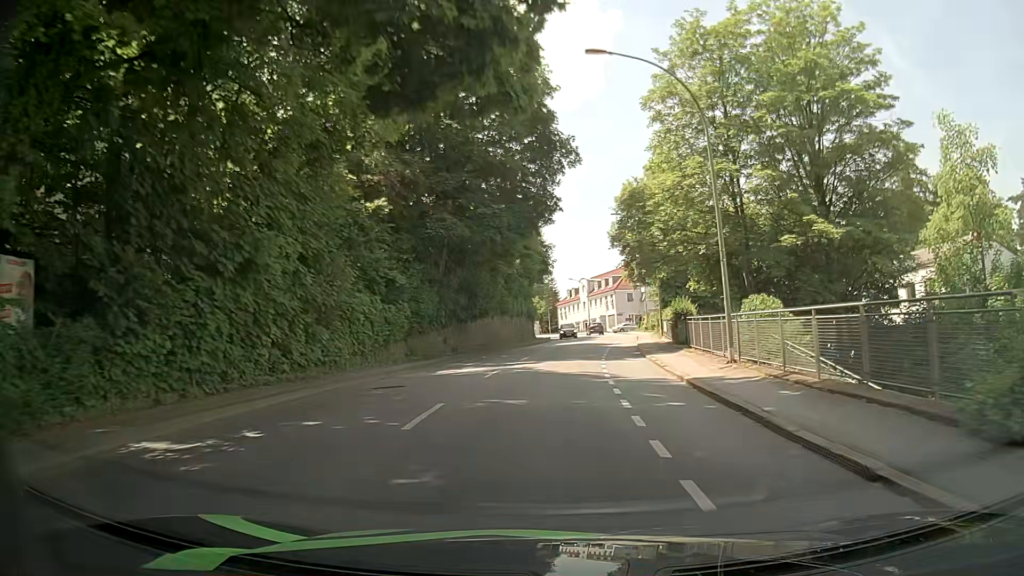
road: tertiary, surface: asphalt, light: Day
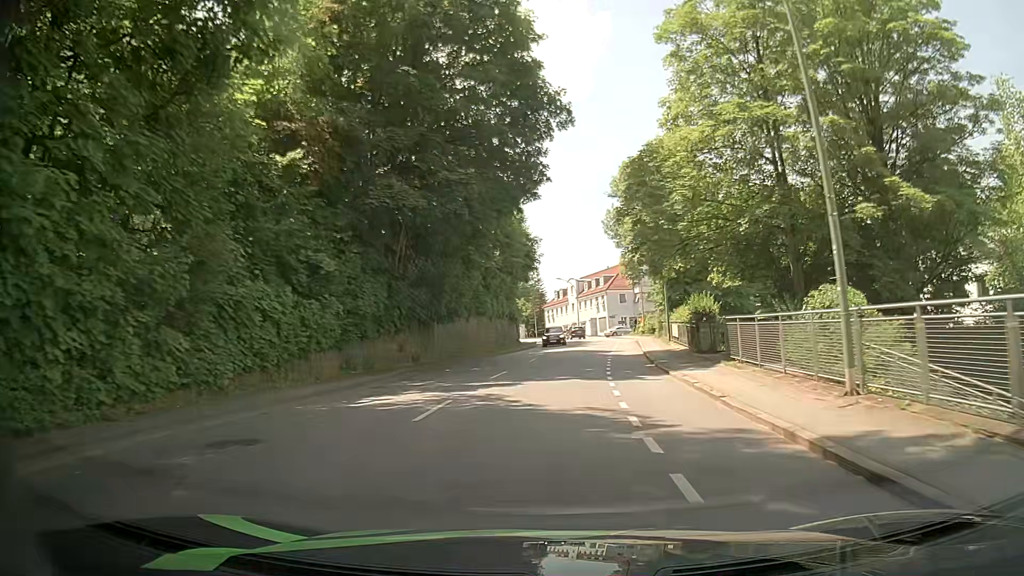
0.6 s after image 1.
(0.0, +7.8) m; +1°
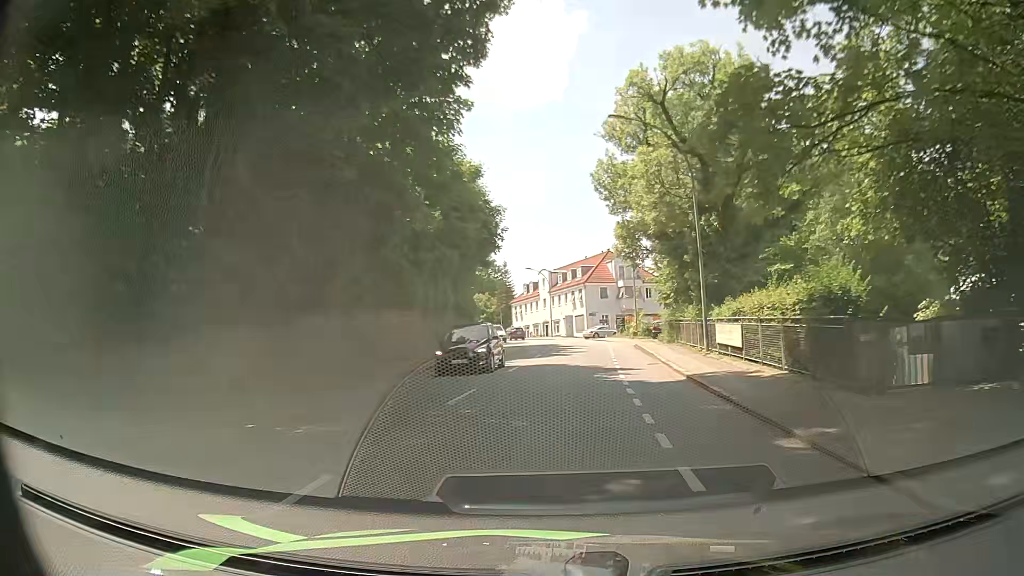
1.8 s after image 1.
(+0.2, +15.7) m; +2°
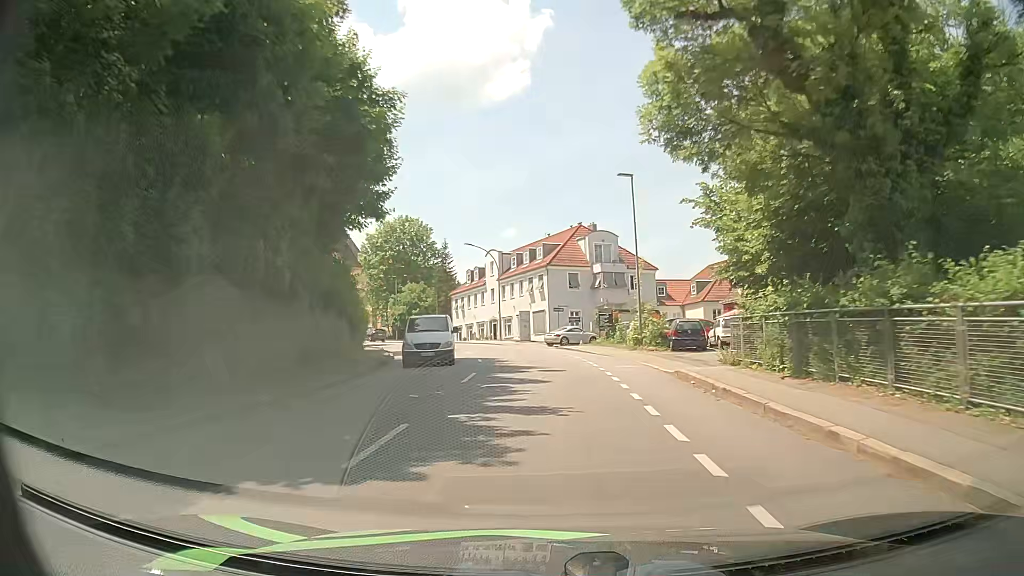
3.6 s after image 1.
(+0.8, +23.7) m; +3°
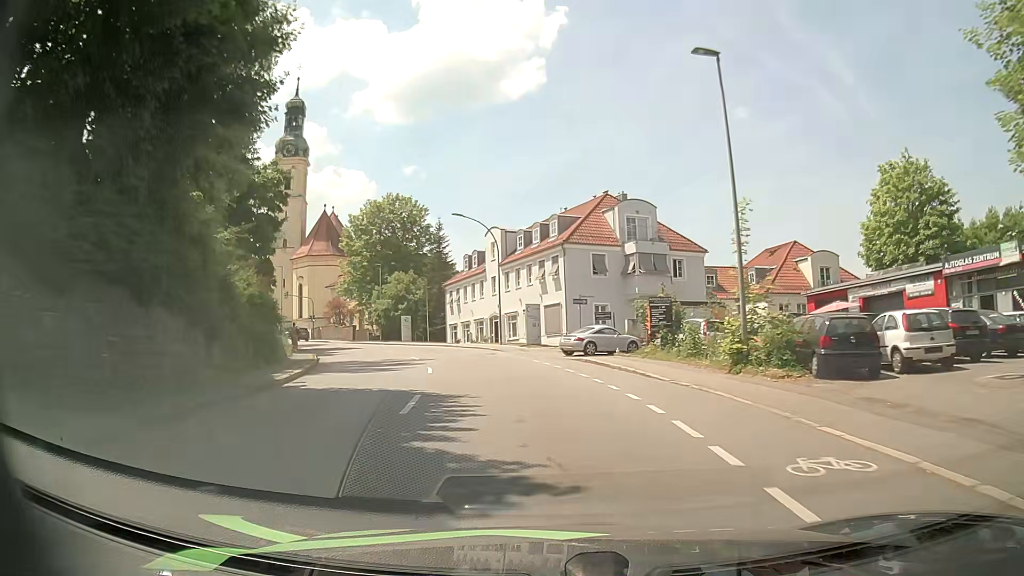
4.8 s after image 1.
(0.0, +15.3) m; -1°
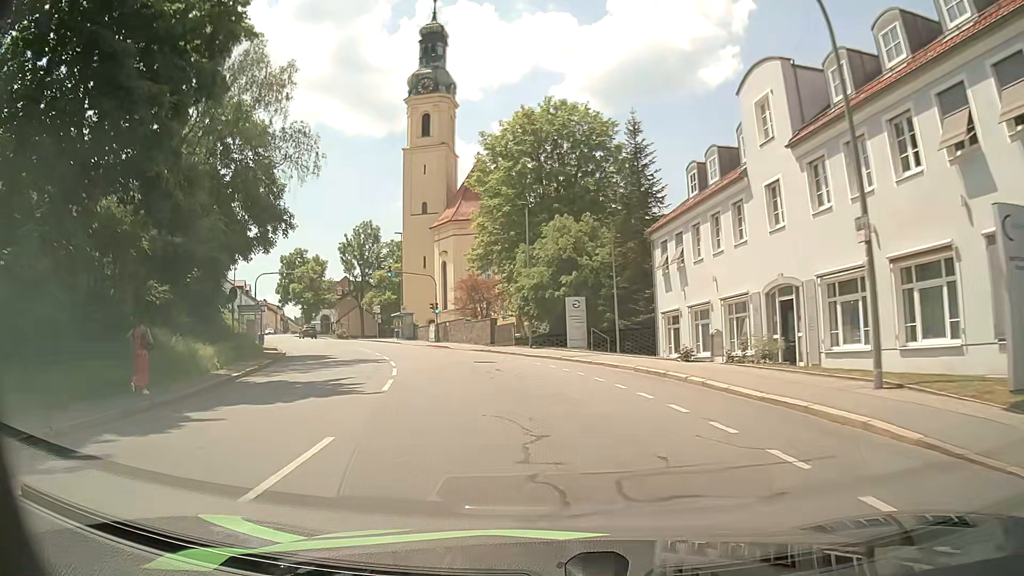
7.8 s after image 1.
(-4.3, +33.9) m; -17°
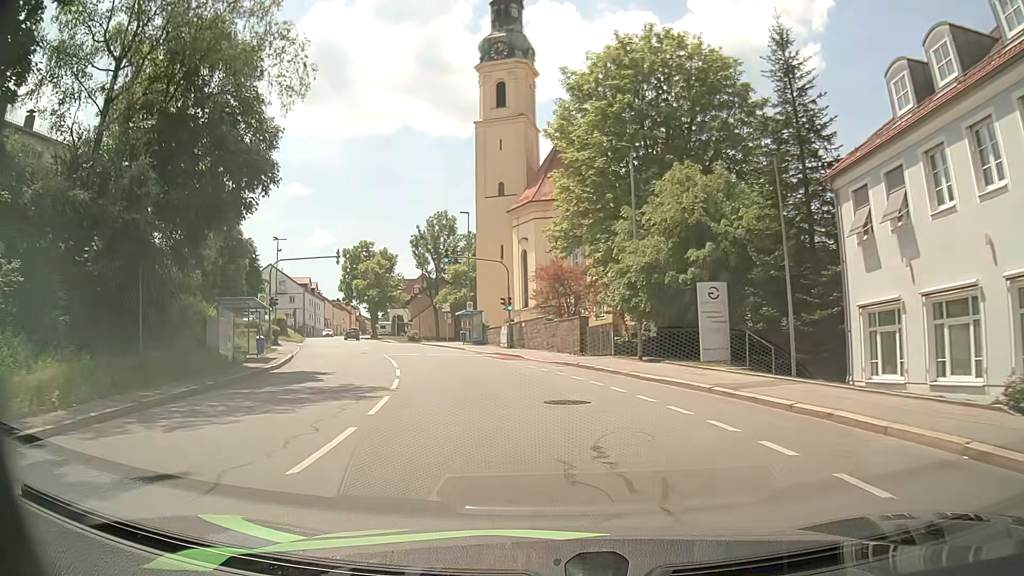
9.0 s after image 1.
(-0.9, +12.6) m; -7°
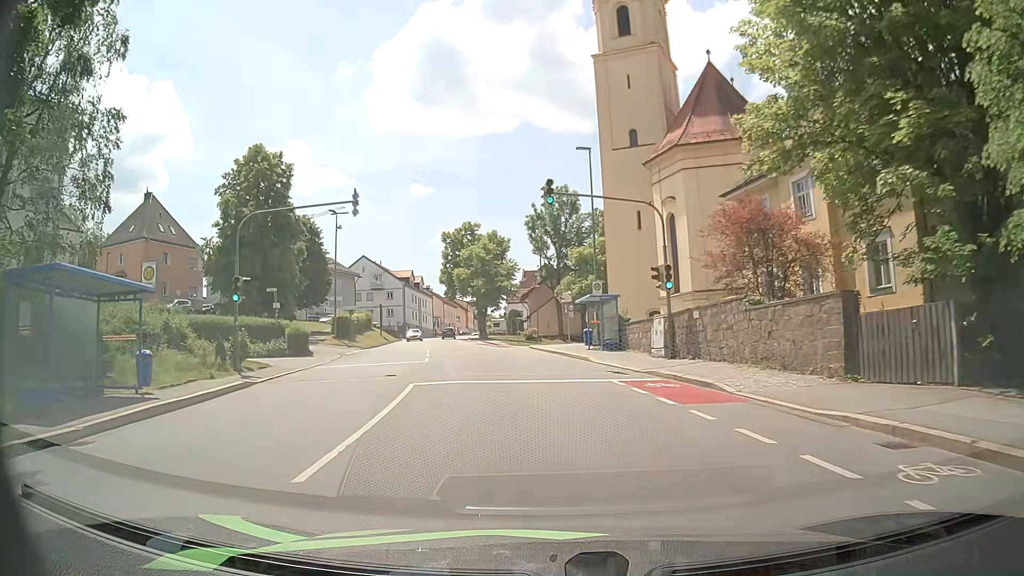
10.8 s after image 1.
(-2.1, +18.4) m; -12°
